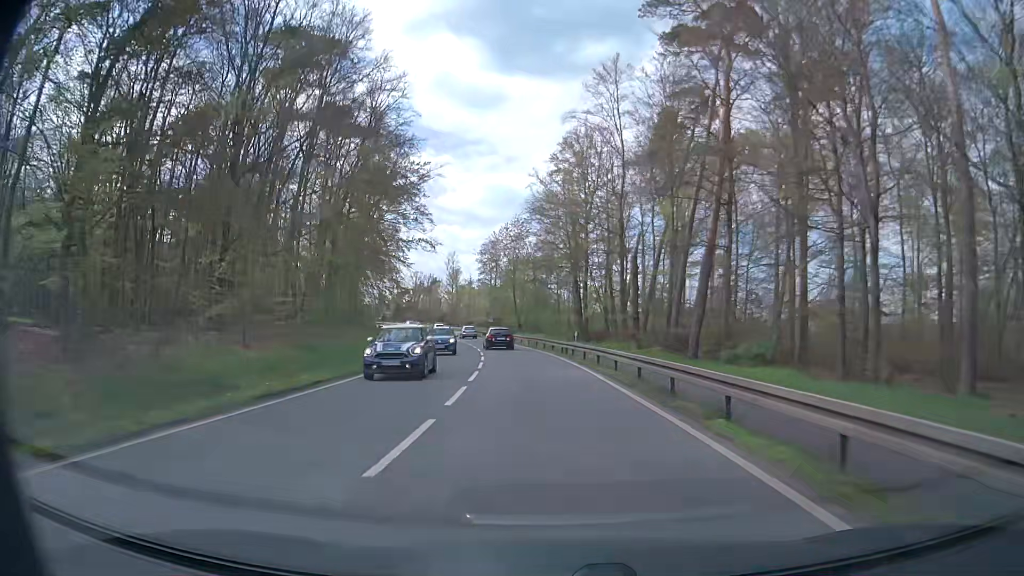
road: primary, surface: asphalt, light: Day
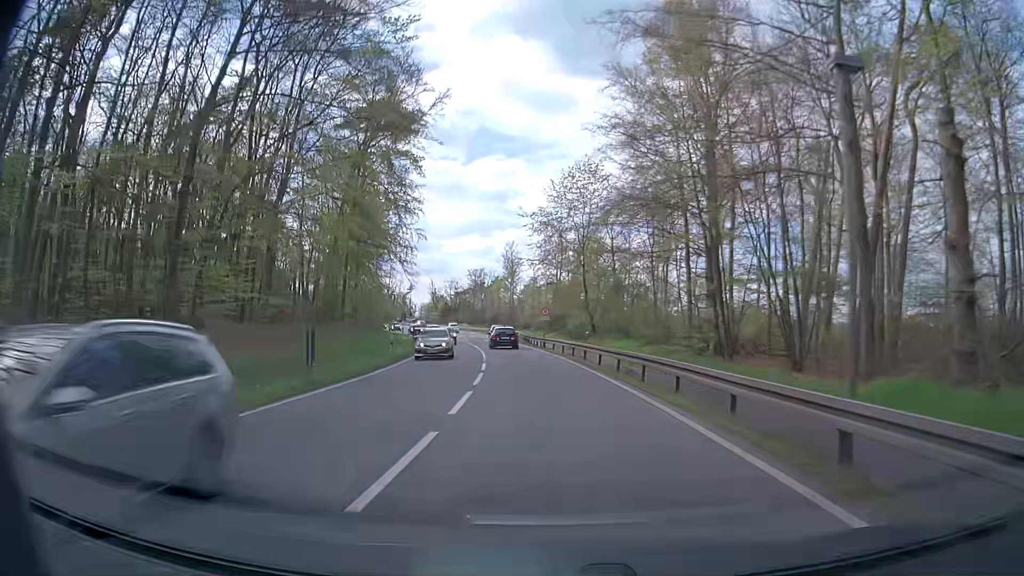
(-1.6, +31.4) m; -6°
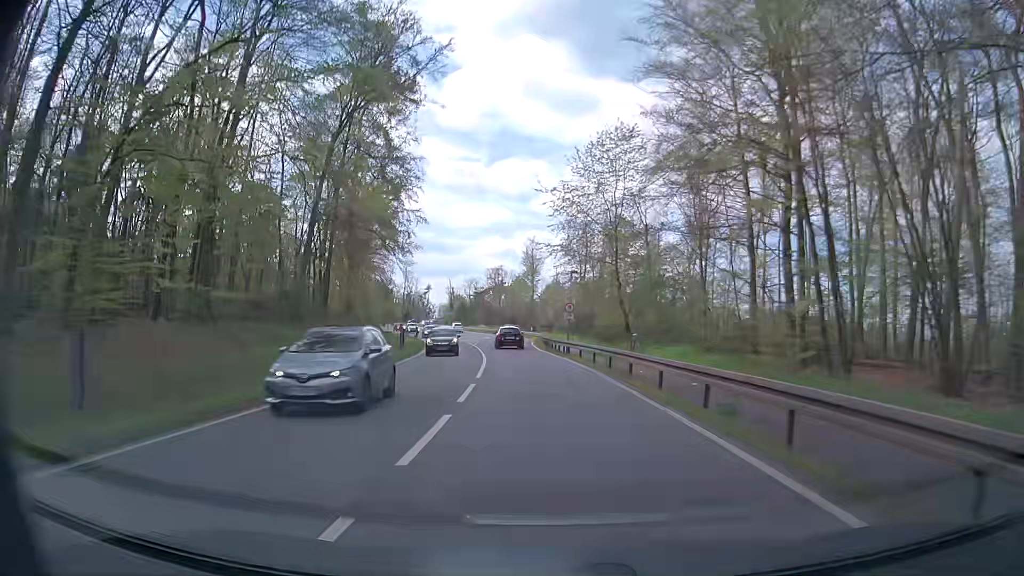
(-0.1, +10.3) m; -1°
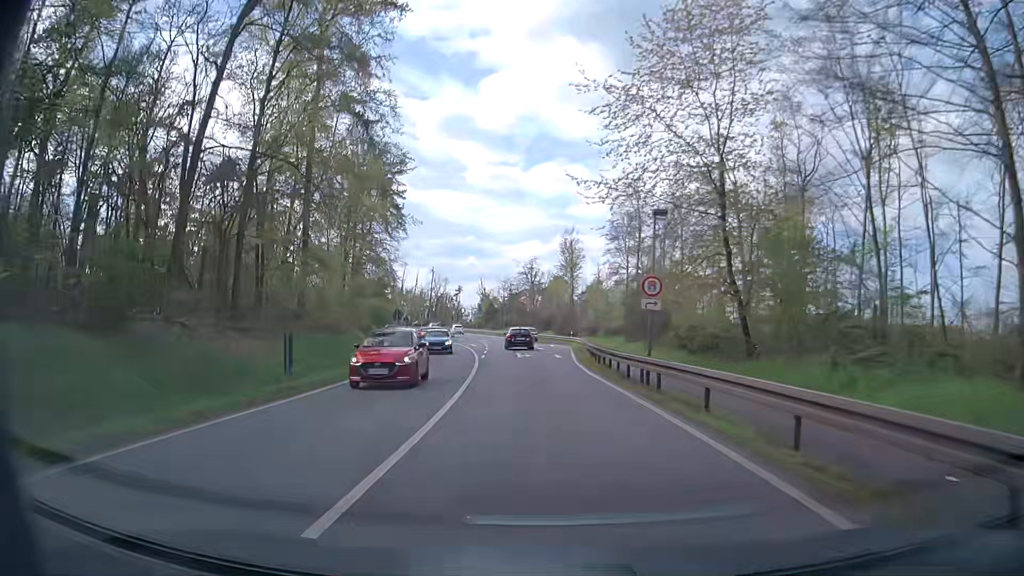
(-0.8, +20.4) m; -3°
(0, +10) (-1, +20) (-1, +30) (-2, +40) (-3, +50) (-4, +60) (-6, +70) (-8, +79) (-10, +89) (-13, +99) m
